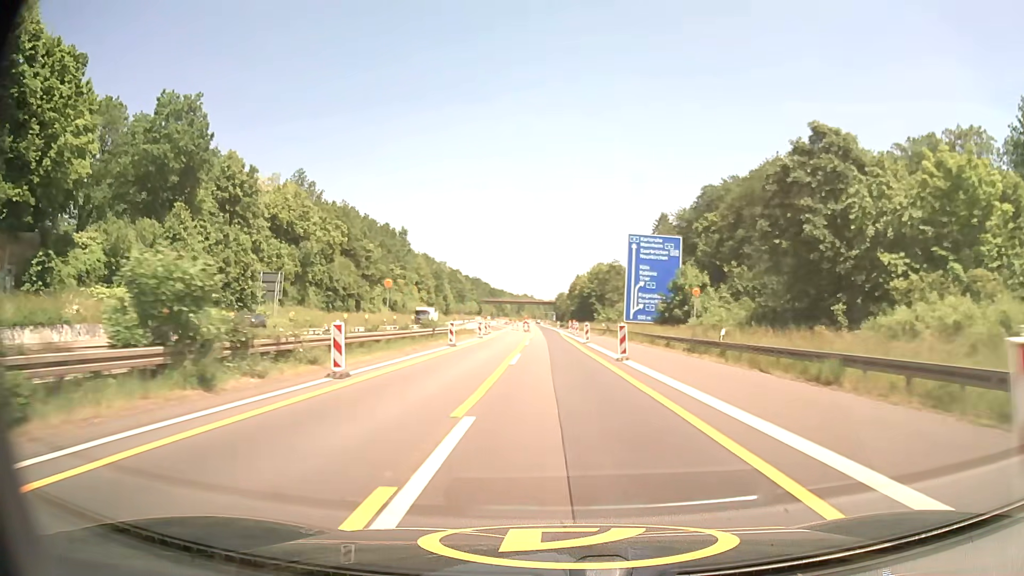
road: motorway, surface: asphalt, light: Day
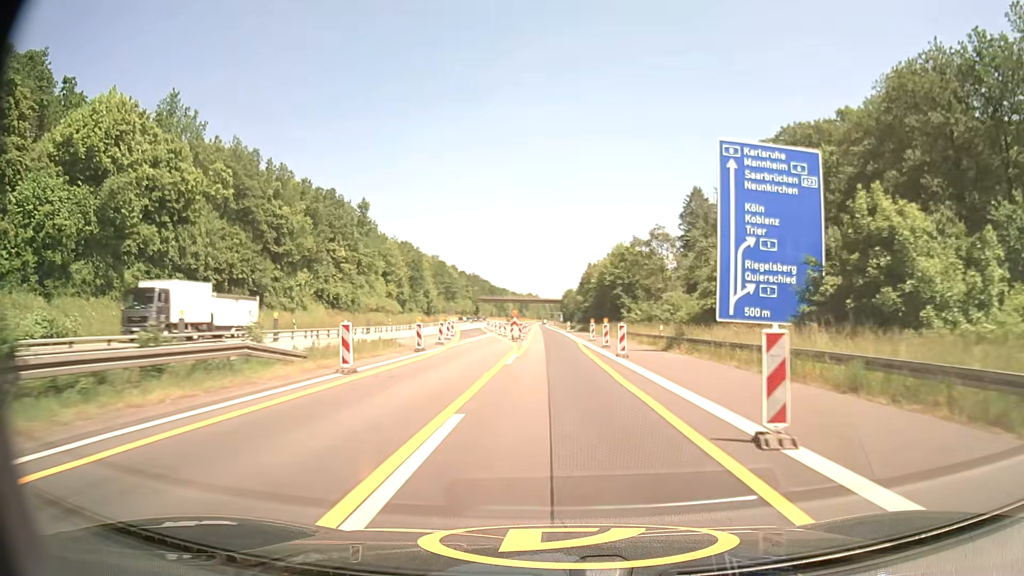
(0.0, +35.8) m; 0°
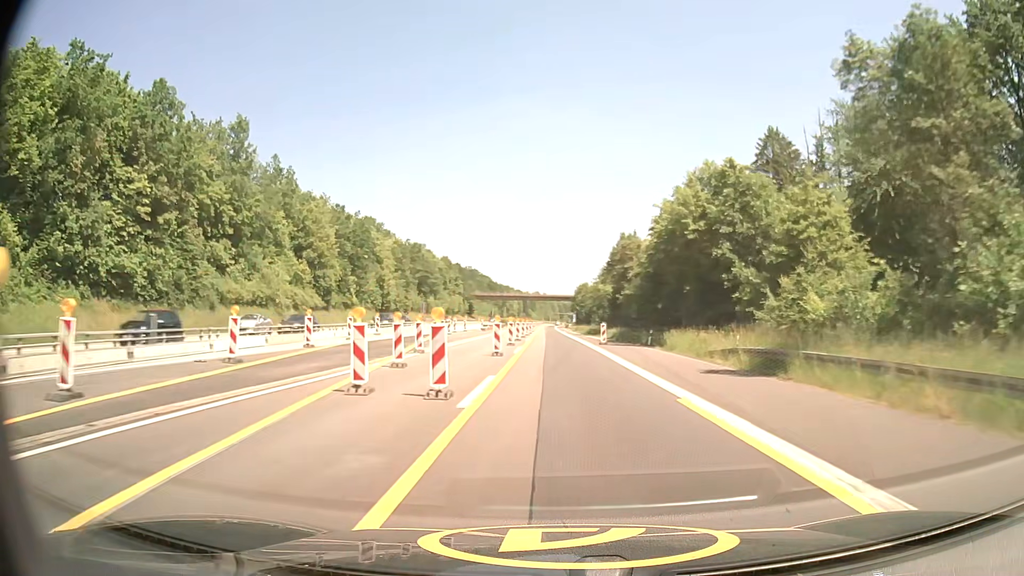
(-0.3, +47.4) m; -1°
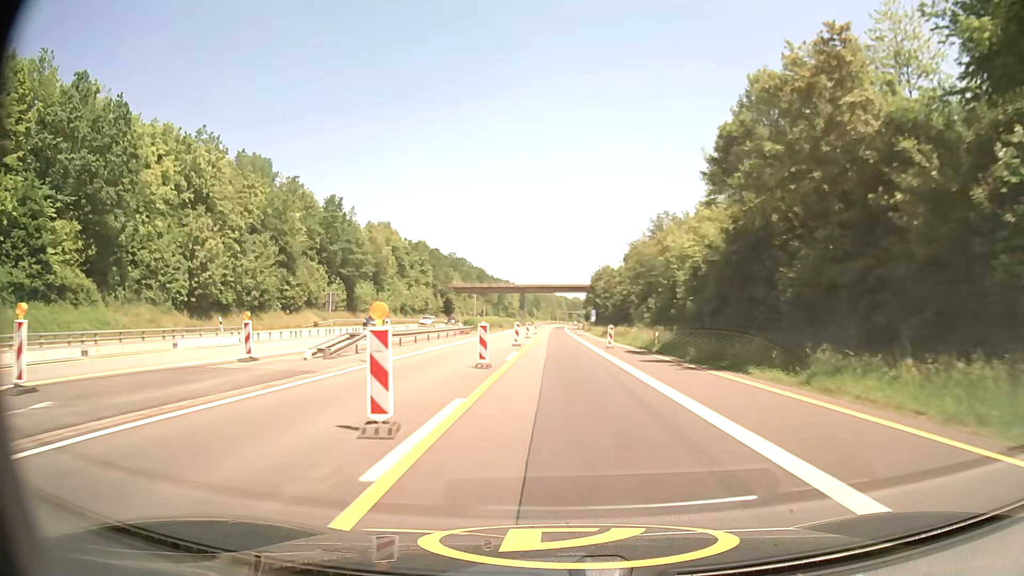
(-0.2, +59.1) m; -1°
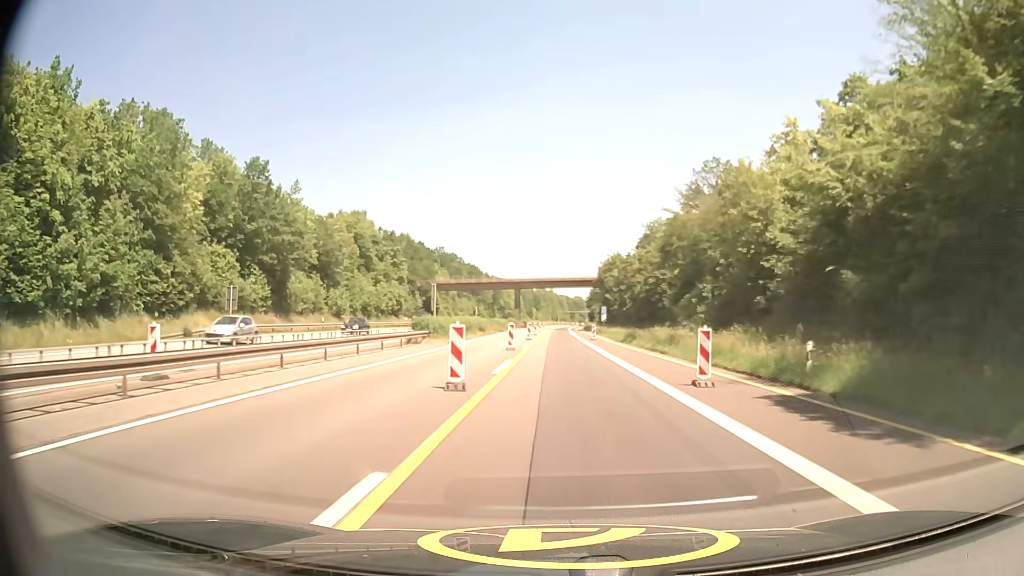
(0.0, +24.0) m; 0°
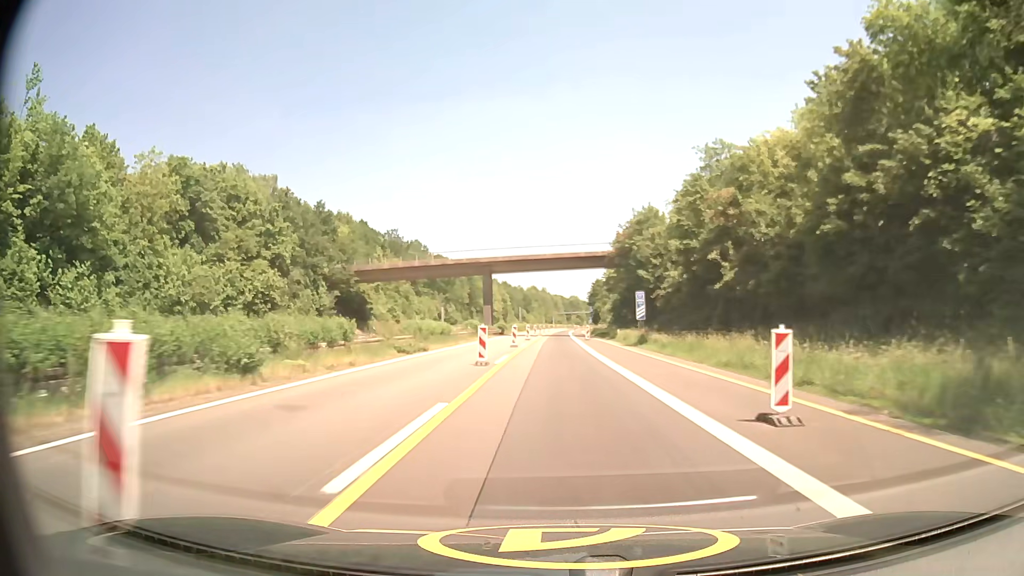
(+0.2, +48.8) m; 0°
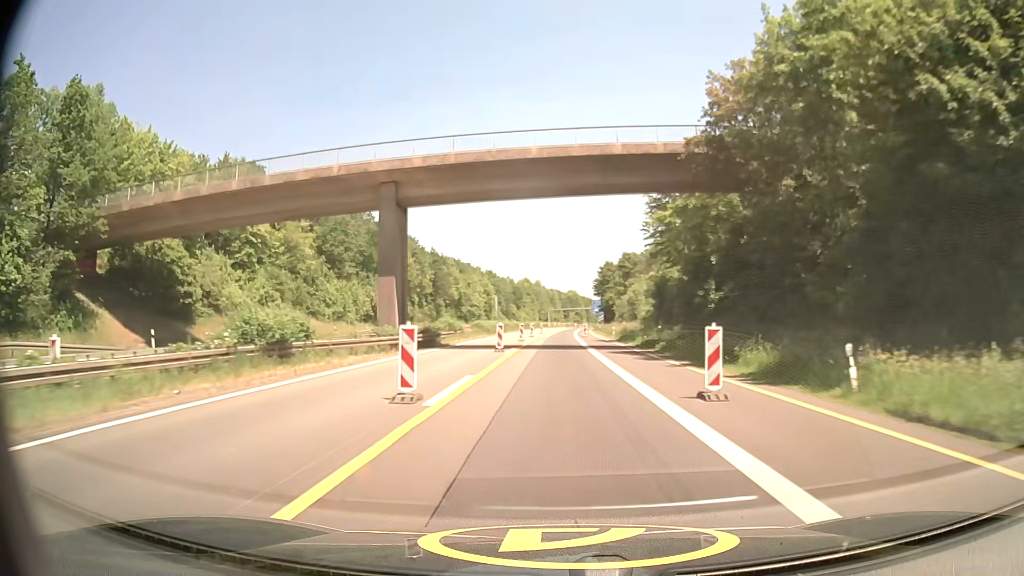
(+0.2, +48.6) m; 0°
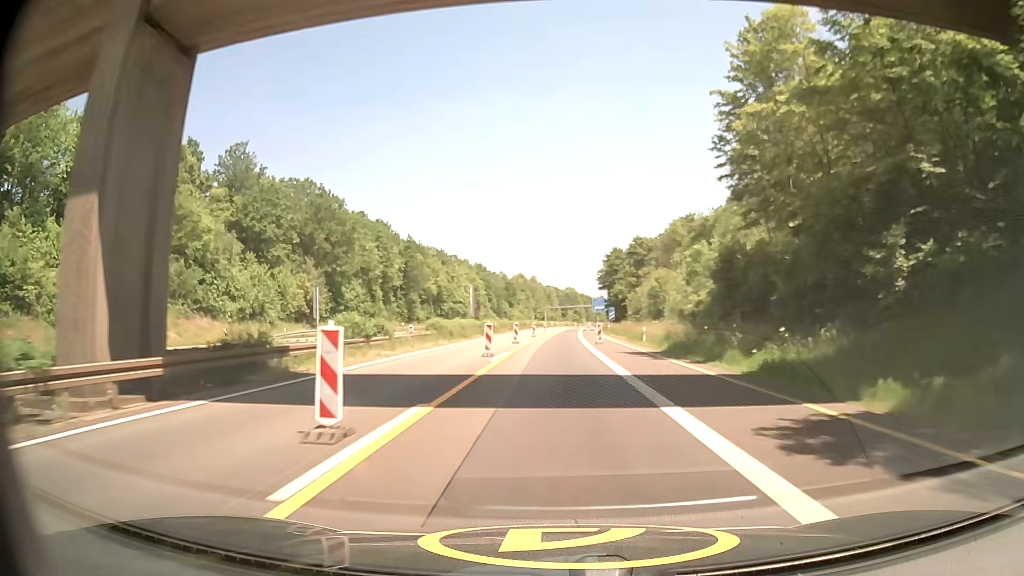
(+0.1, +24.0) m; 0°
(0, +10) (0, +20) (0, +30) (0, +40) (0, +50) (+1, +60) (+1, +70) (+1, +80) (+2, +90) (+2, +100) m
